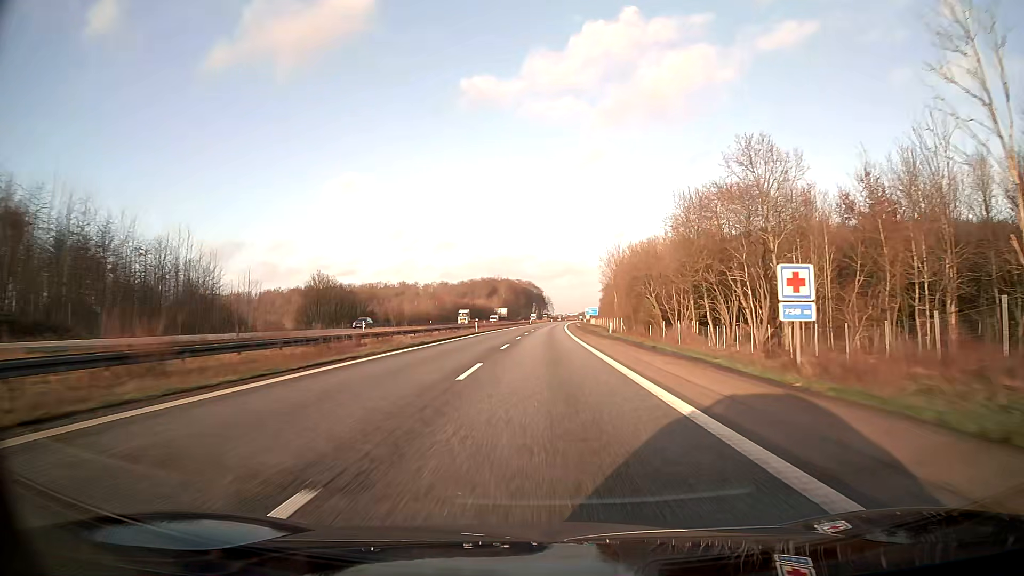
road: motorway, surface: asphalt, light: Day
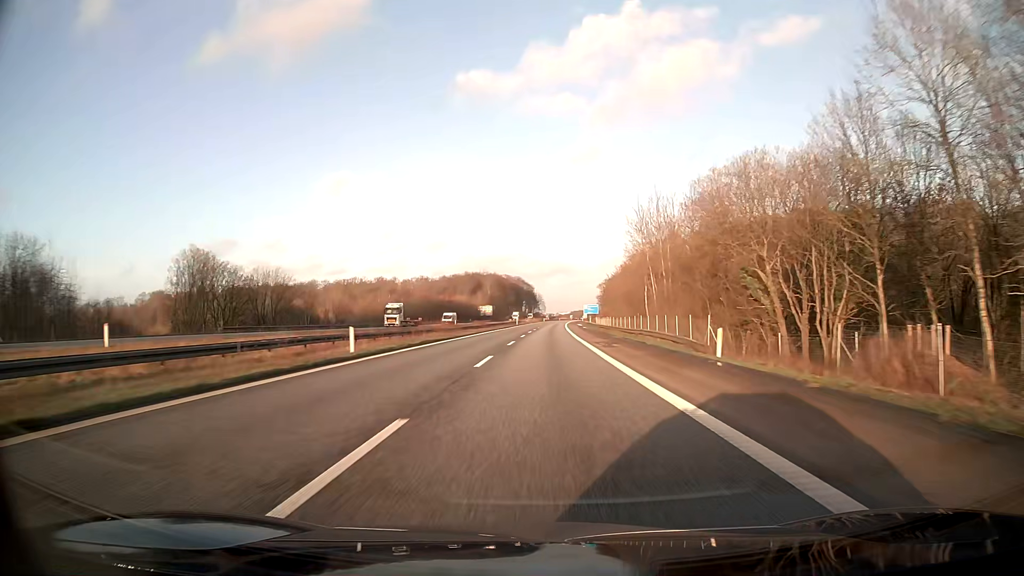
(+0.2, +41.2) m; +1°
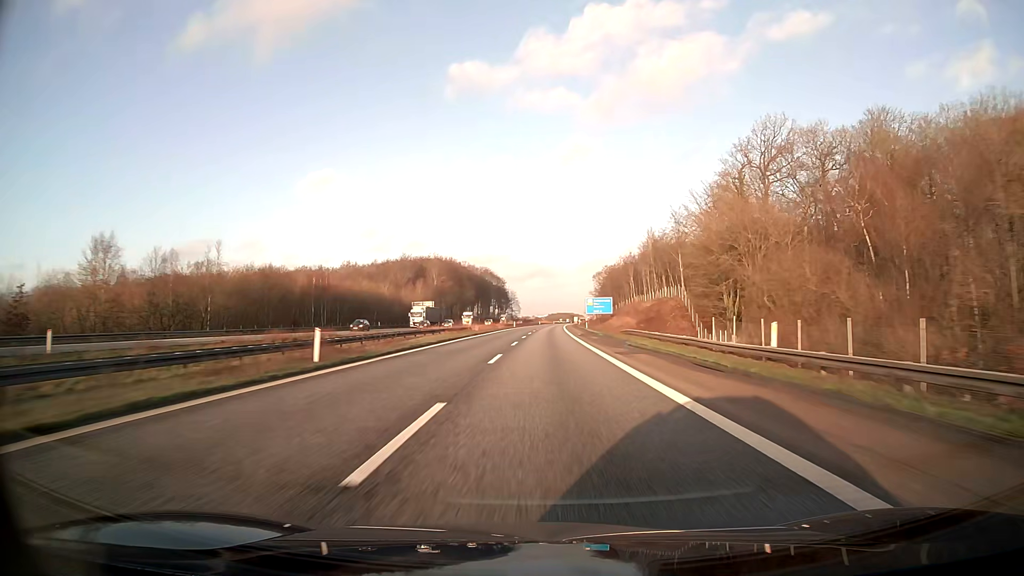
(+1.8, +103.2) m; +2°
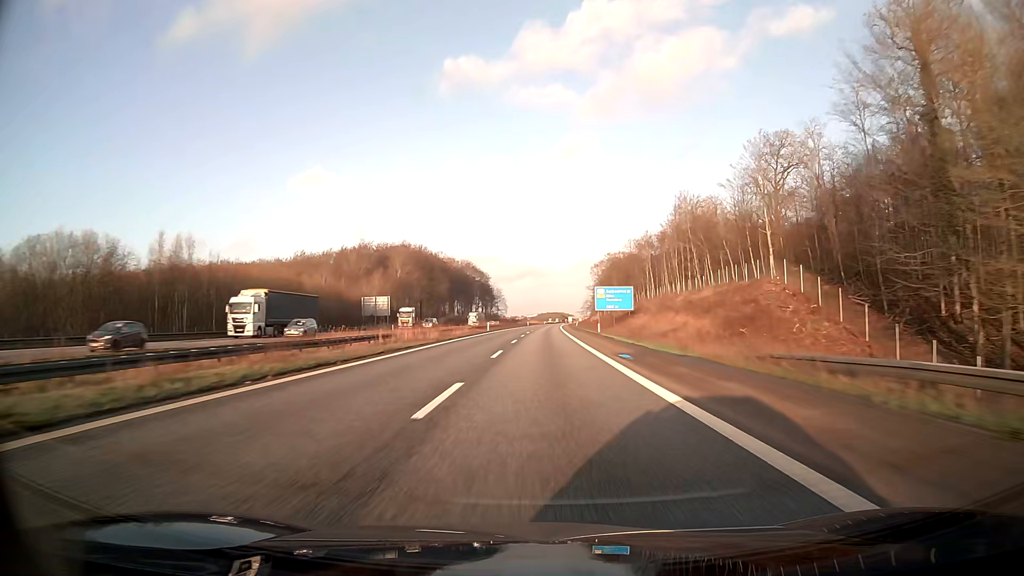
(+0.3, +41.3) m; +1°
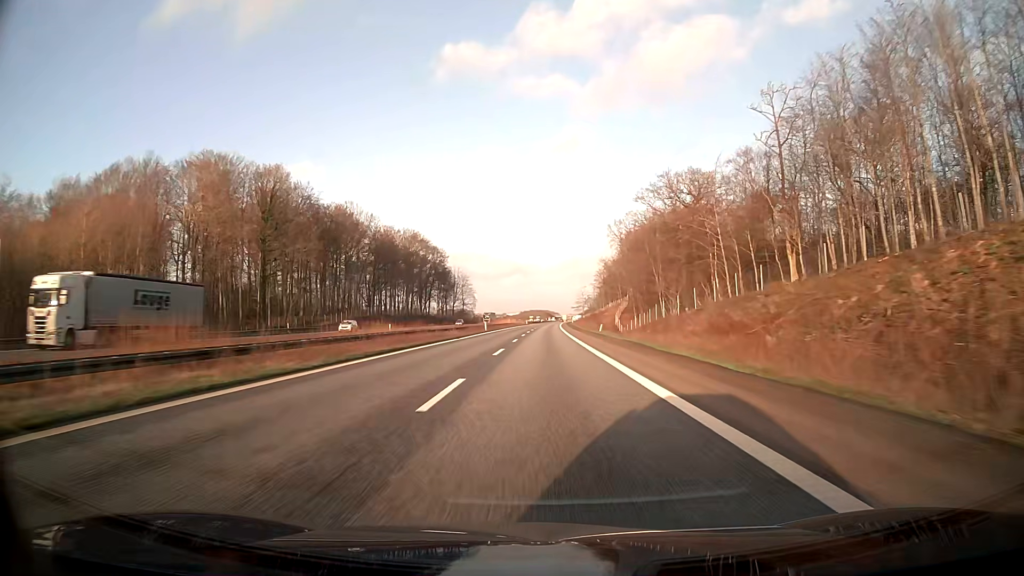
(+1.4, +103.2) m; +1°
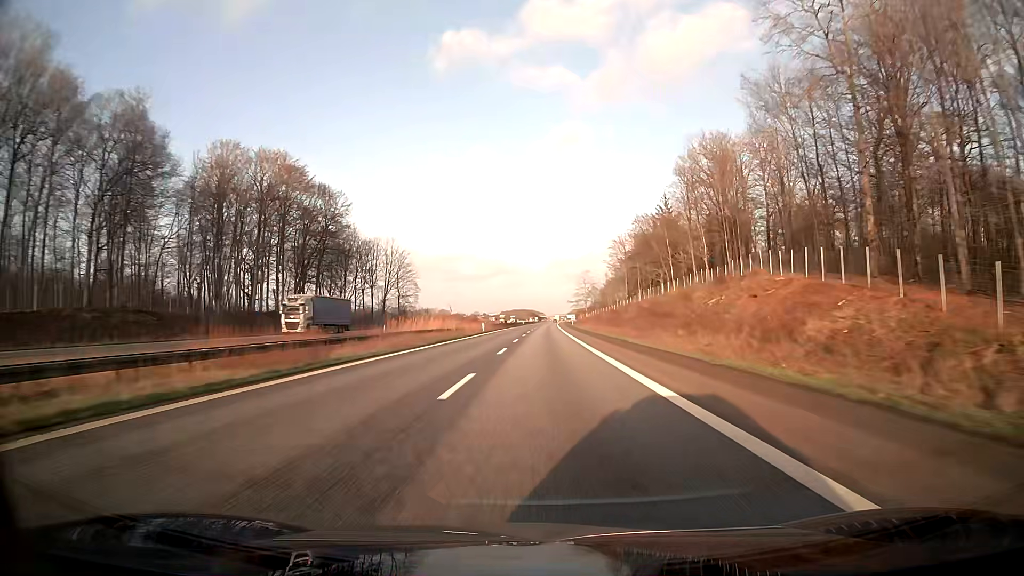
(+1.2, +103.3) m; +1°
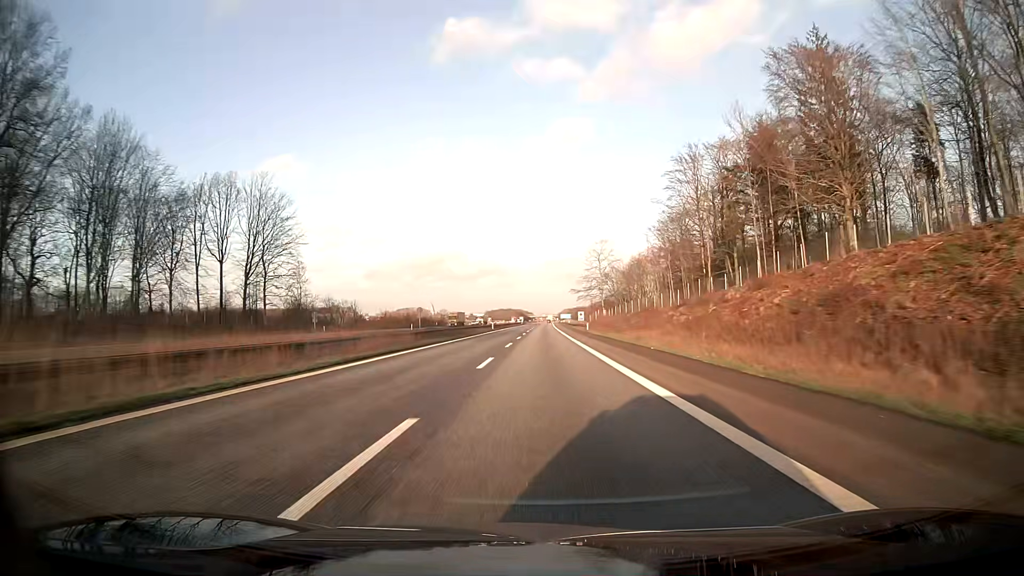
(+0.7, +82.7) m; +1°
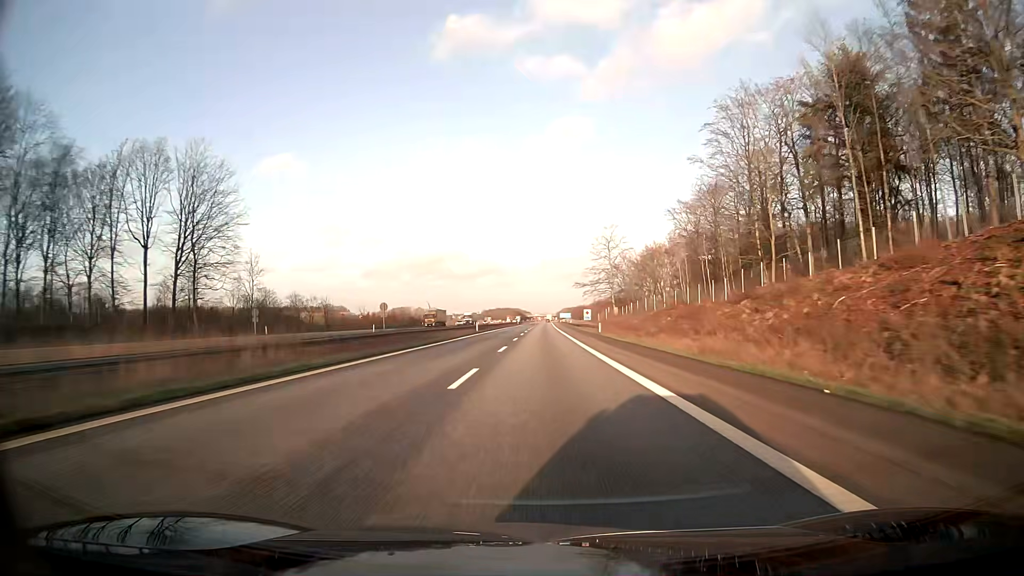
(0.0, +20.7) m; 0°
(0, +10) (0, +20) (0, +30) (0, +40) (0, +50) (0, +60) (0, +70) (0, +80) (0, +90) (+1, +100) m
